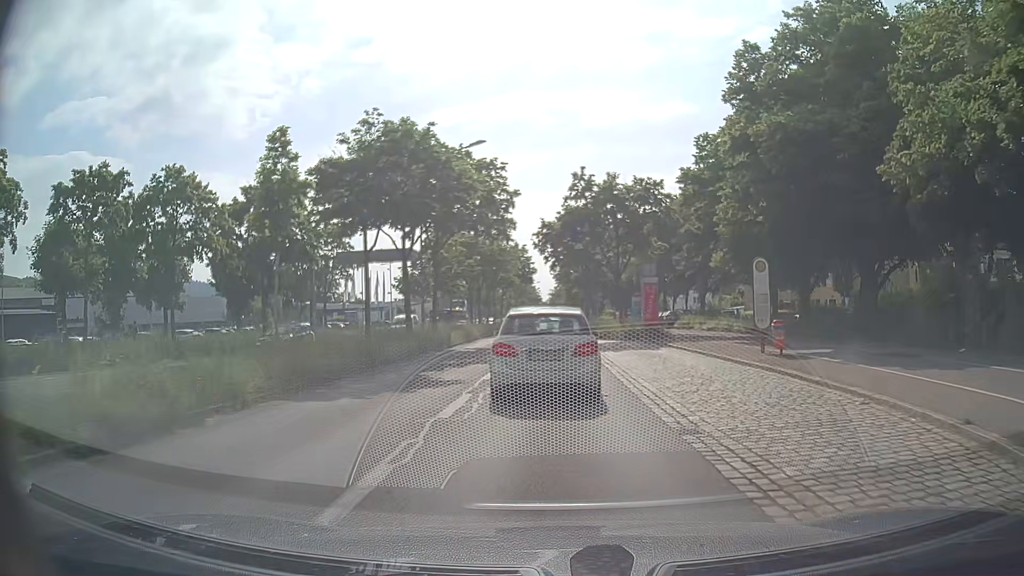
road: primary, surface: asphalt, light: Day
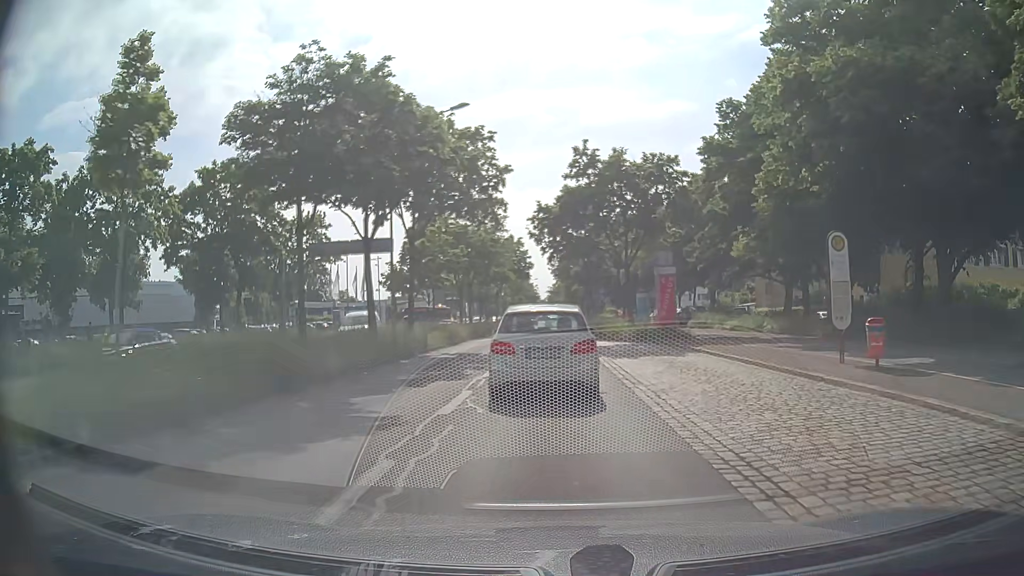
(0.0, +5.7) m; -1°
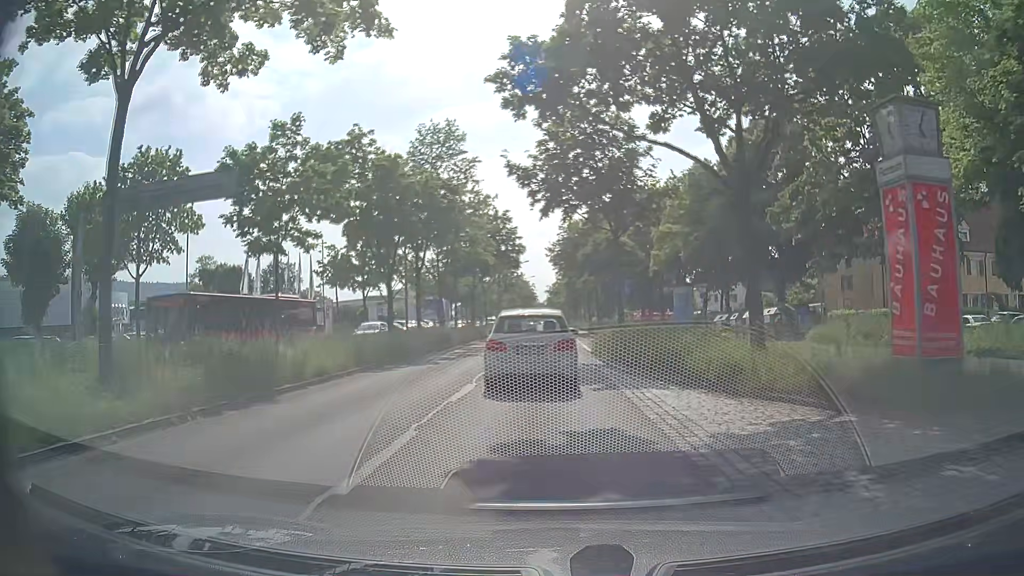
(+0.1, +22.3) m; 0°
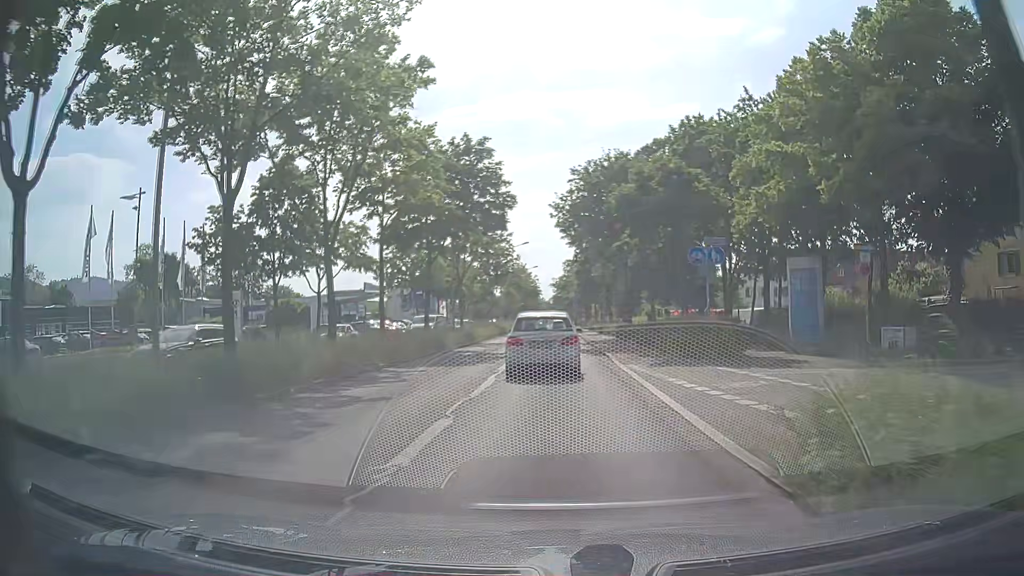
(-0.2, +23.0) m; 0°
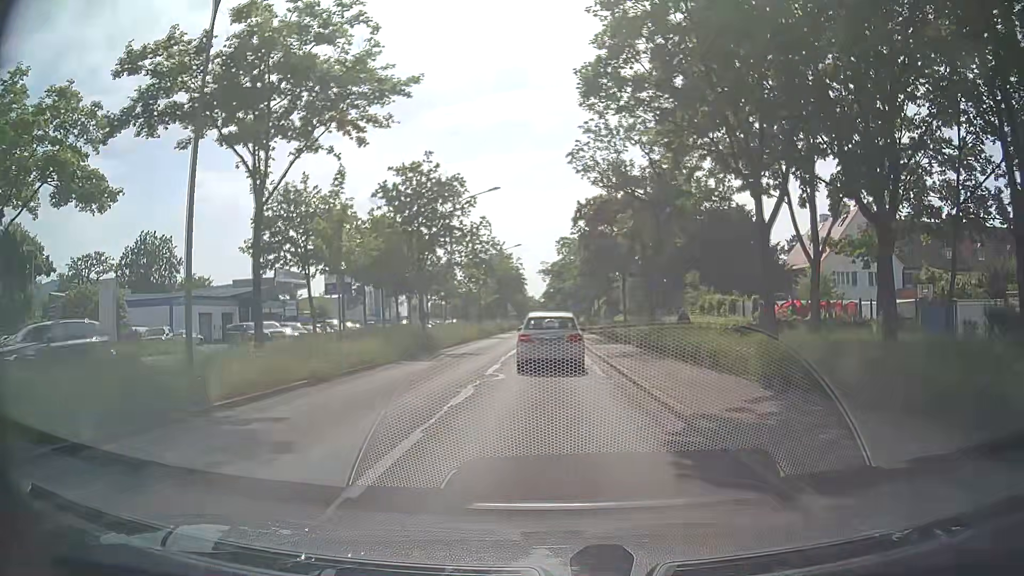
(+0.2, +31.4) m; +1°
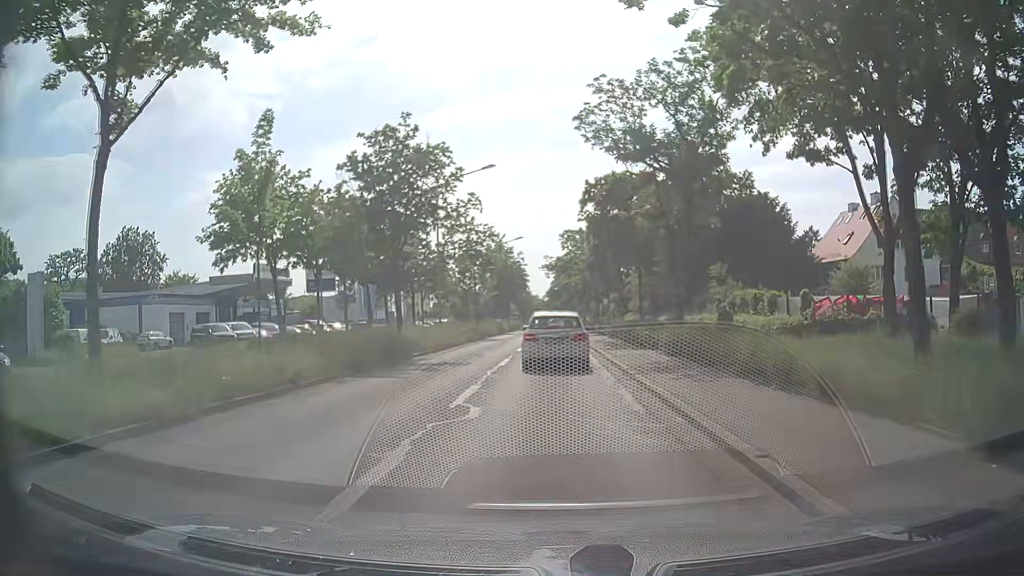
(-0.1, +6.4) m; -1°
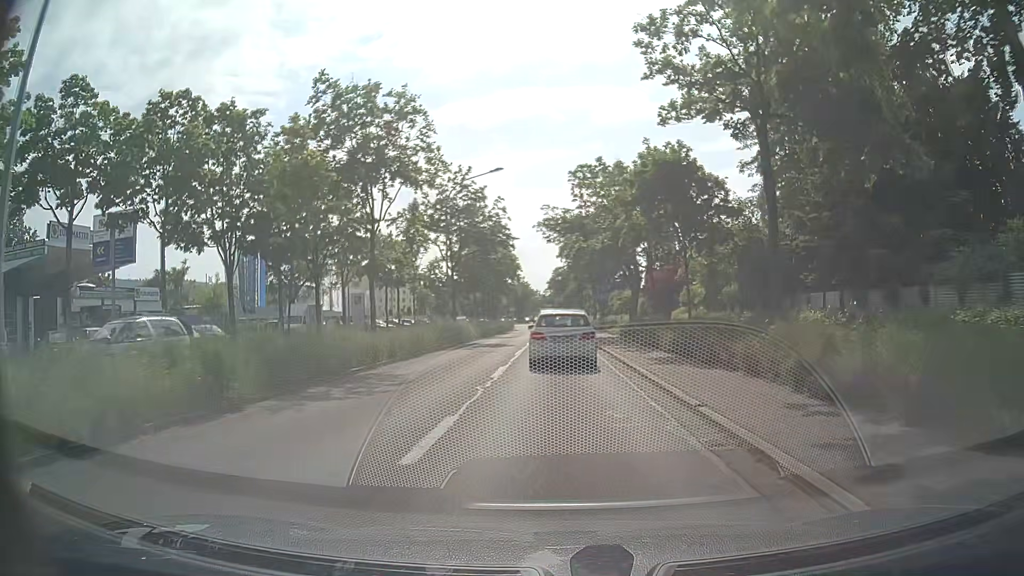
(+0.4, +31.7) m; 0°
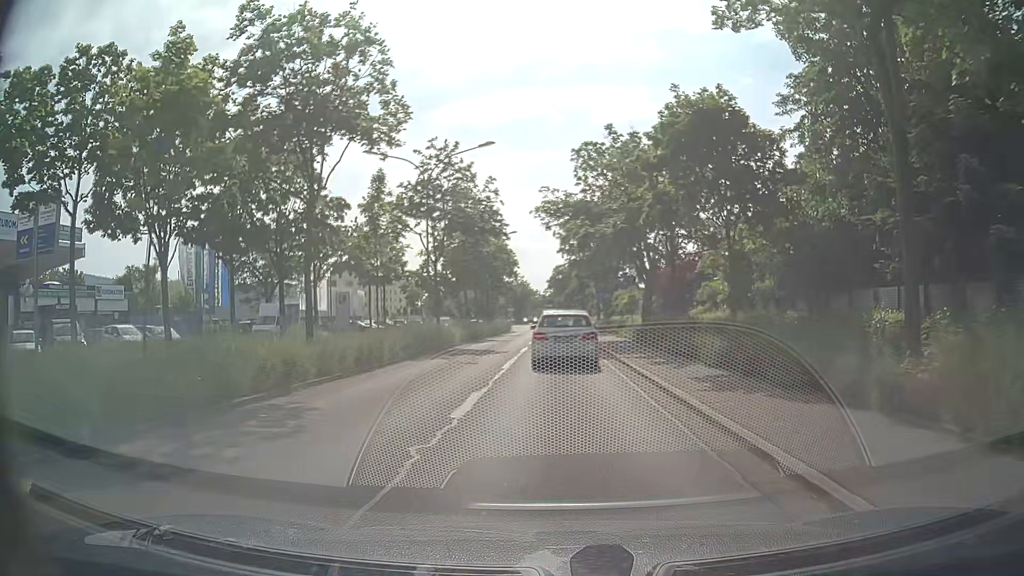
(+0.1, +6.0) m; +1°
(0, +10) (0, +20) (0, +30) (0, +40) (0, +50) (0, +60) (0, +70) (0, +80) (0, +90) (0, +100) m
